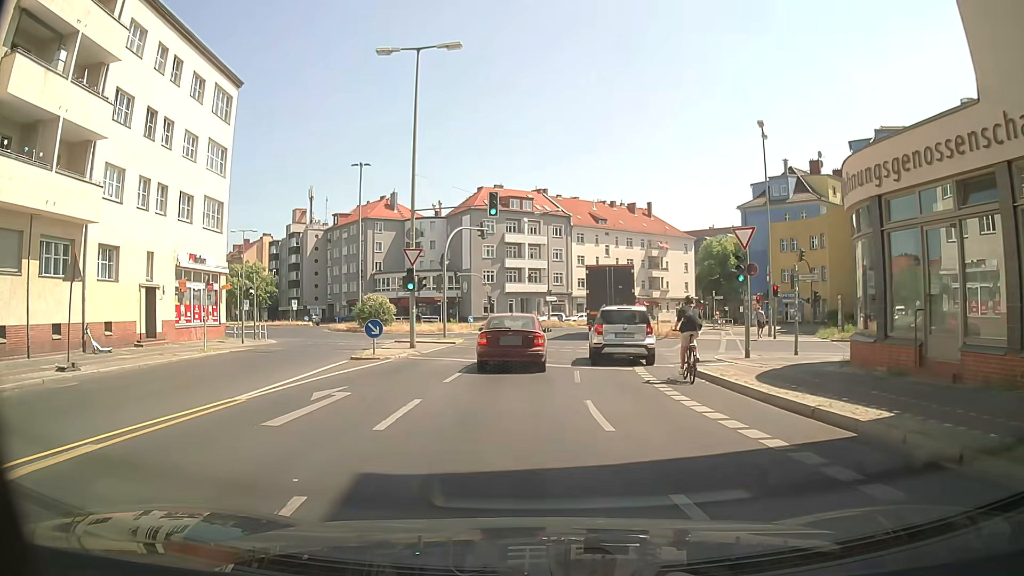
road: secondary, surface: asphalt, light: Day
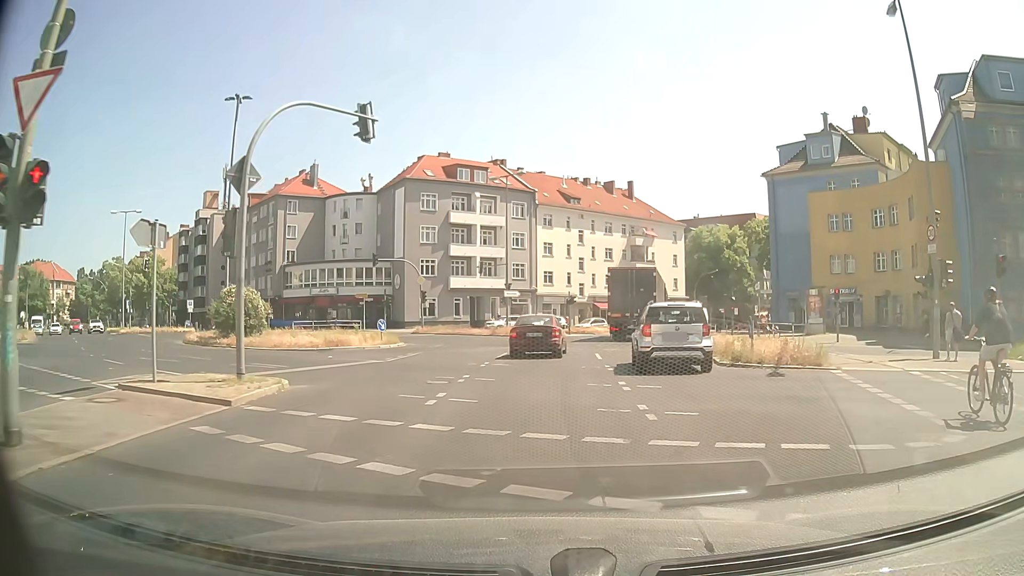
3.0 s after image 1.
(+0.3, +21.9) m; +5°
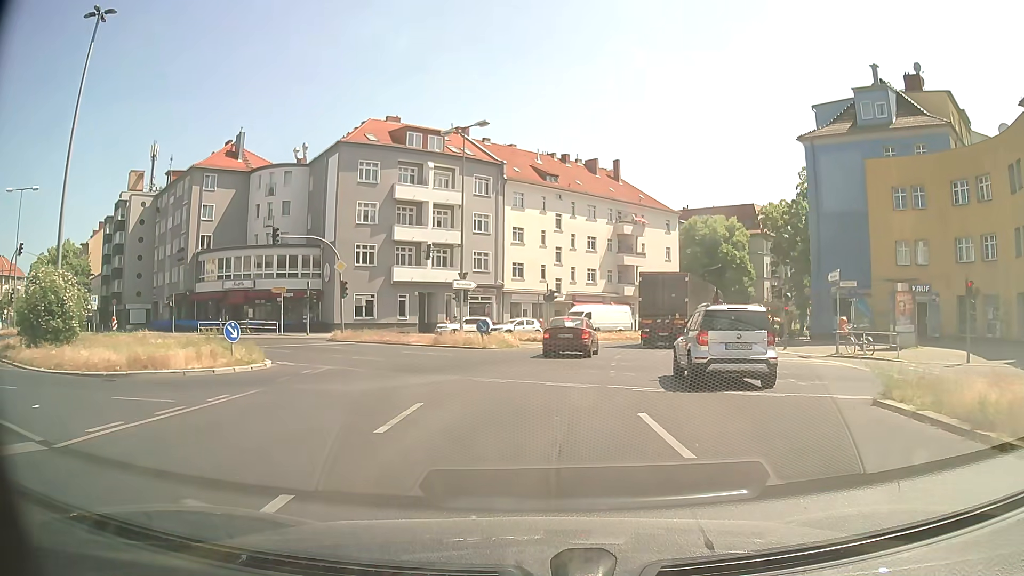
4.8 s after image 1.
(+0.2, +14.8) m; +2°
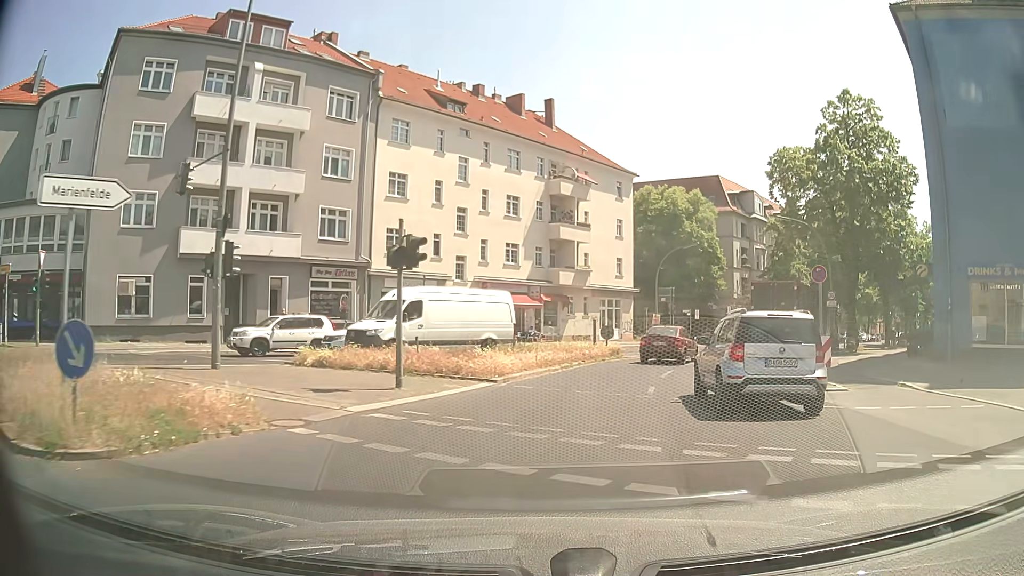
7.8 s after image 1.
(+1.8, +23.2) m; +8°
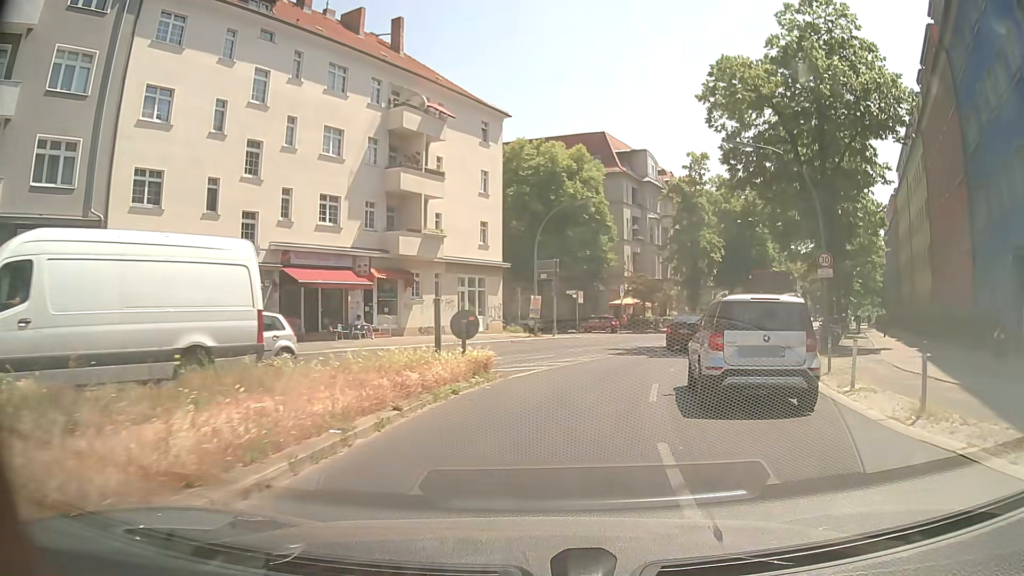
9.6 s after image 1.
(+1.3, +14.6) m; +11°
(+1, +10) (+3, +20) (+7, +29) (+12, +38) (+17, +46) (+21, +55) (+26, +64) (+31, +73) (+36, +82) (+40, +91) m
